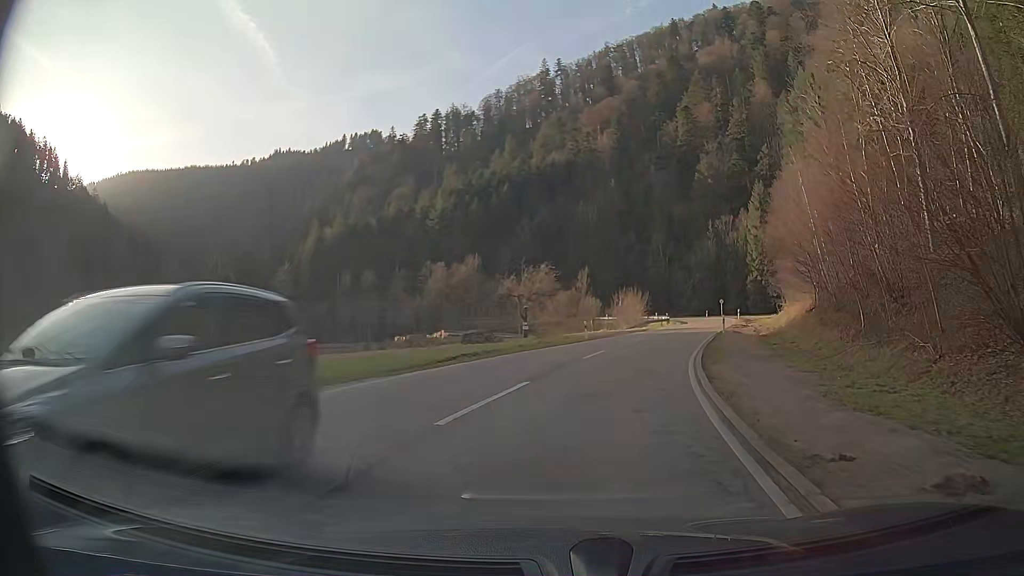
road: secondary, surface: asphalt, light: Day
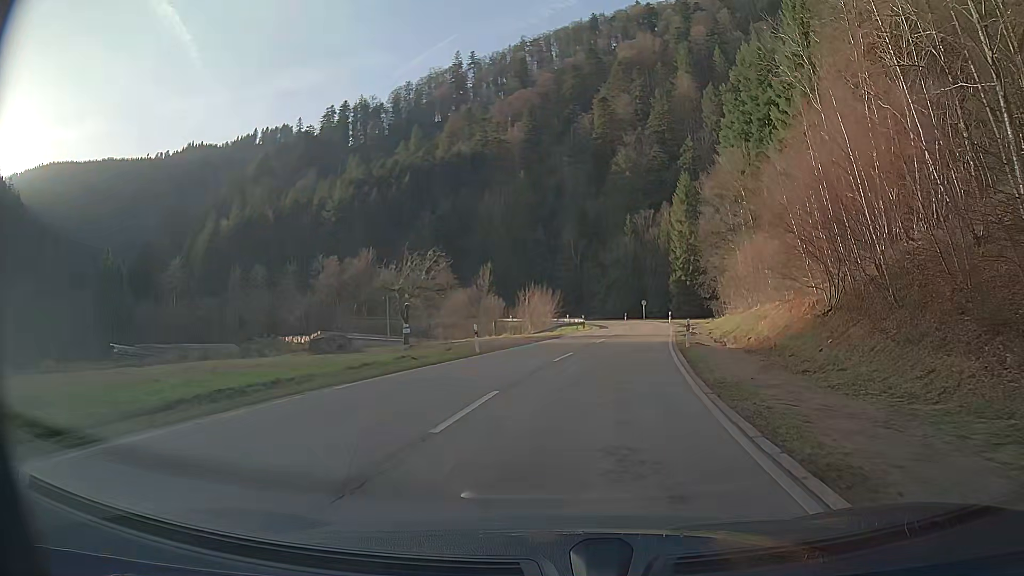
(+1.0, +13.6) m; +8°
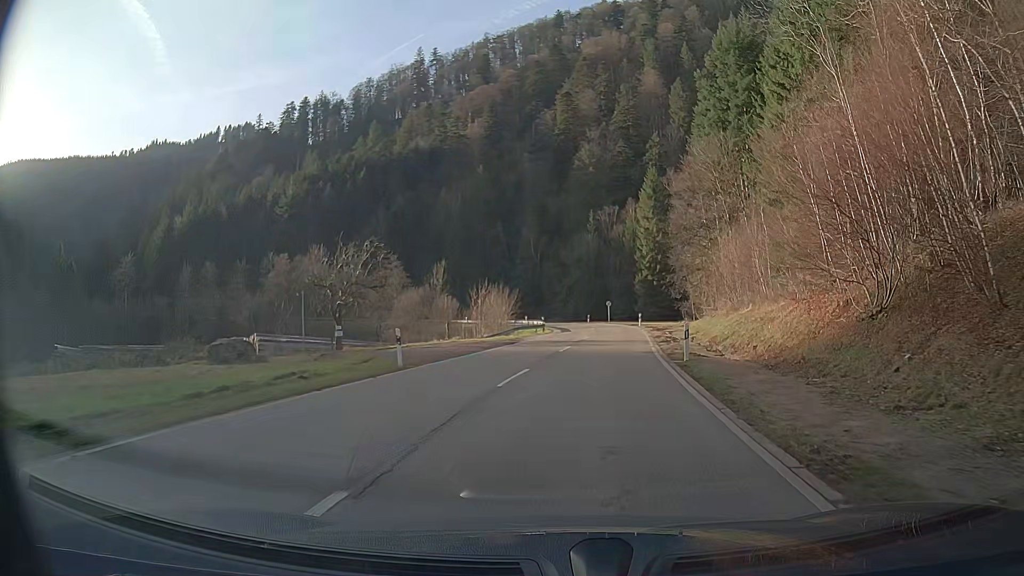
(+0.2, +6.9) m; +3°
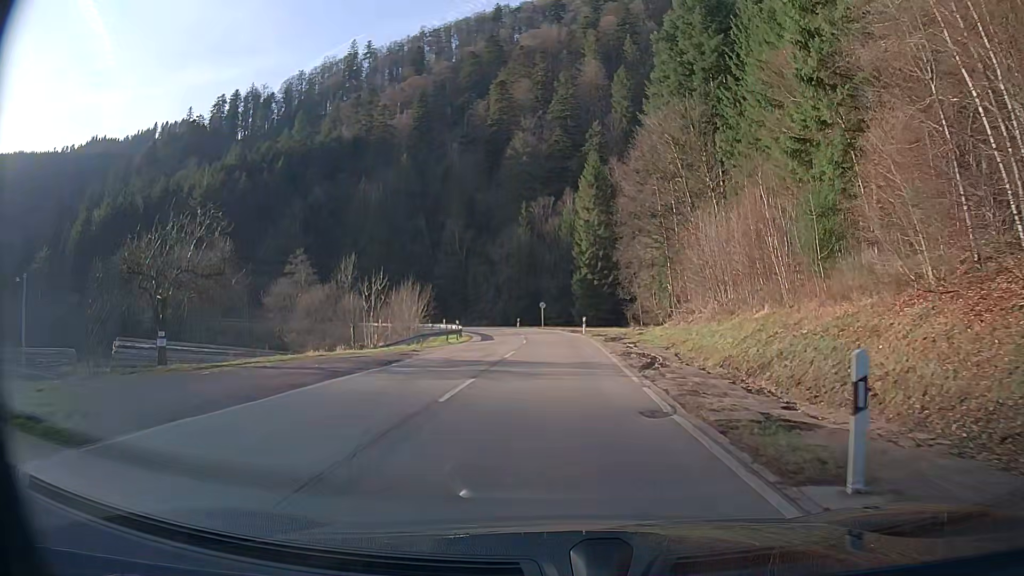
(+0.6, +14.1) m; +4°
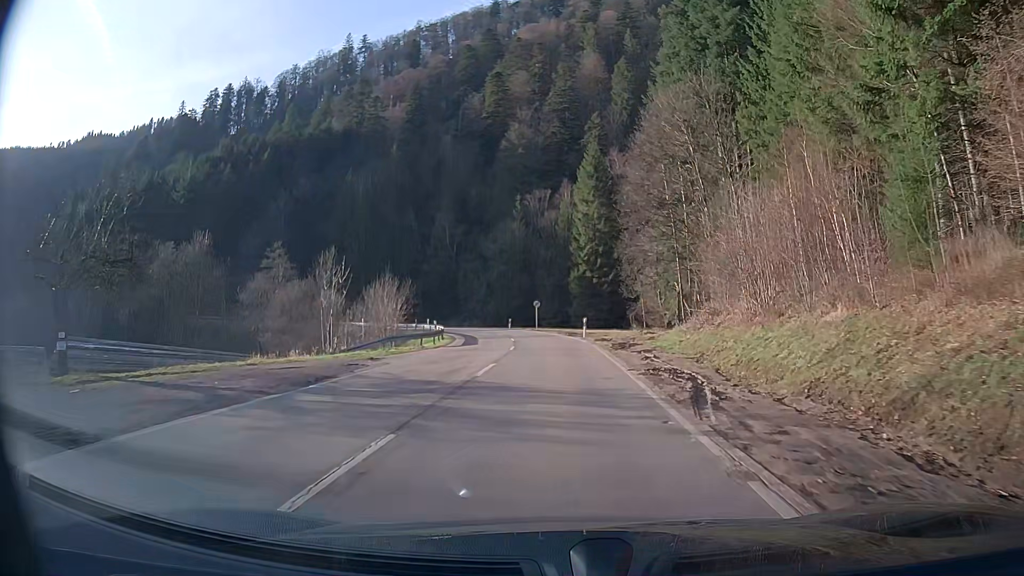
(0.0, +7.1) m; 0°
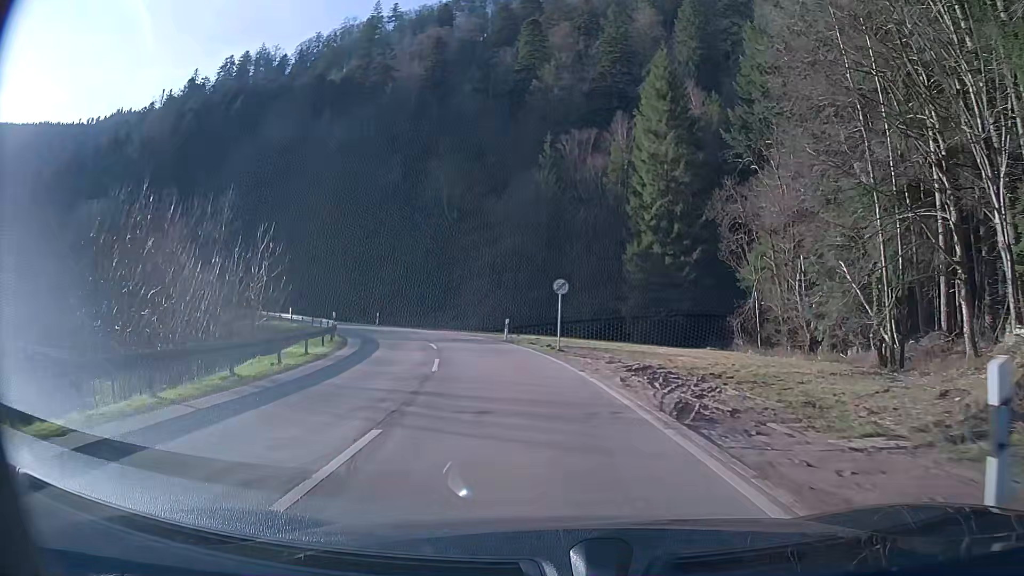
(-0.6, +36.1) m; -5°
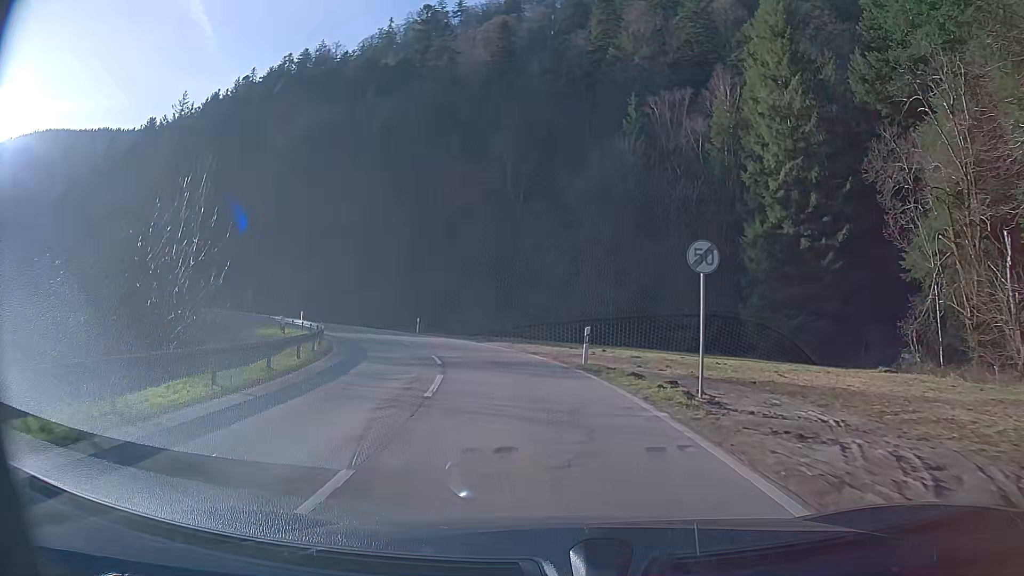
(-0.8, +14.4) m; -7°
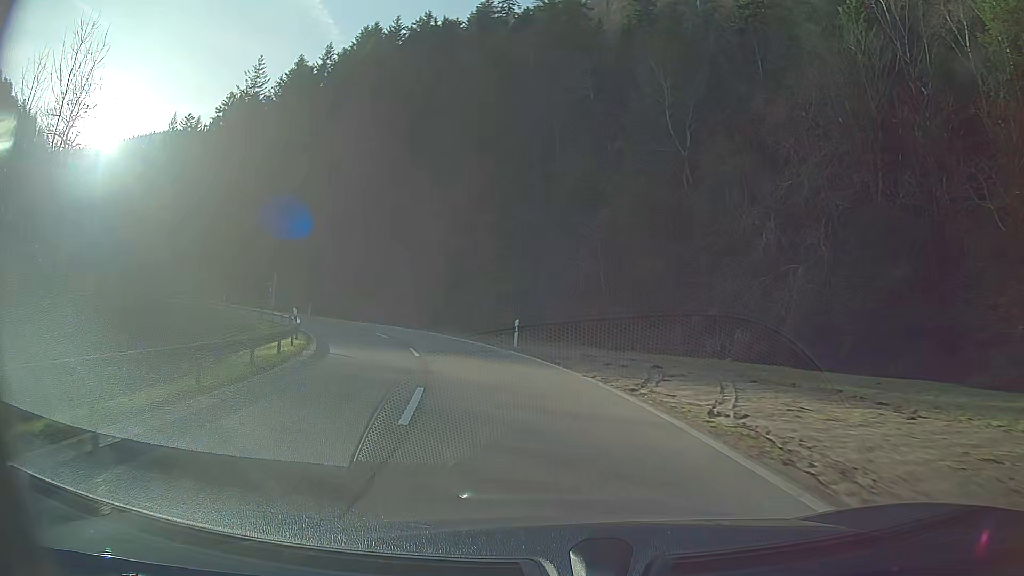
(-2.4, +22.3) m; -13°
